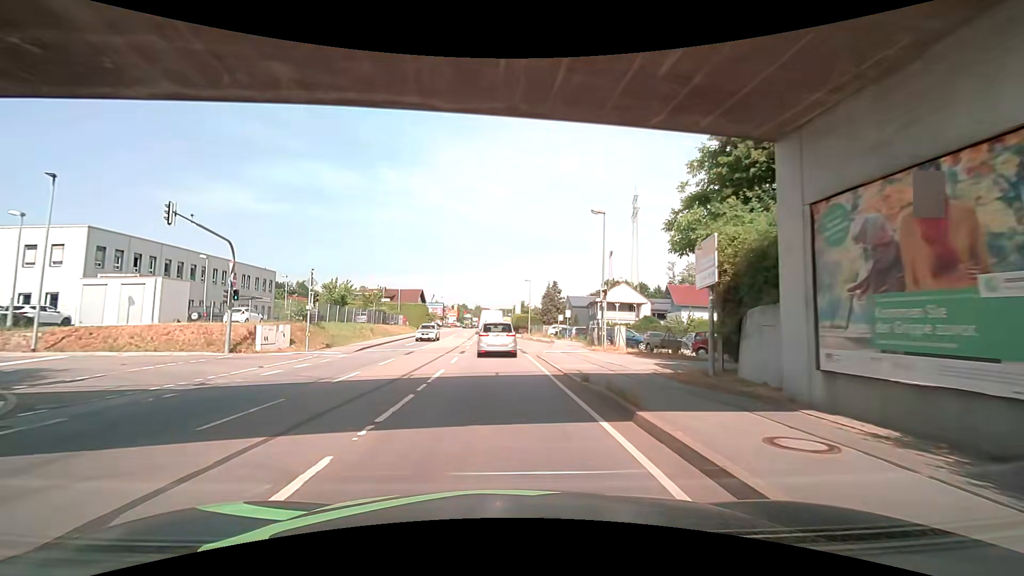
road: primary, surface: asphalt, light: Day
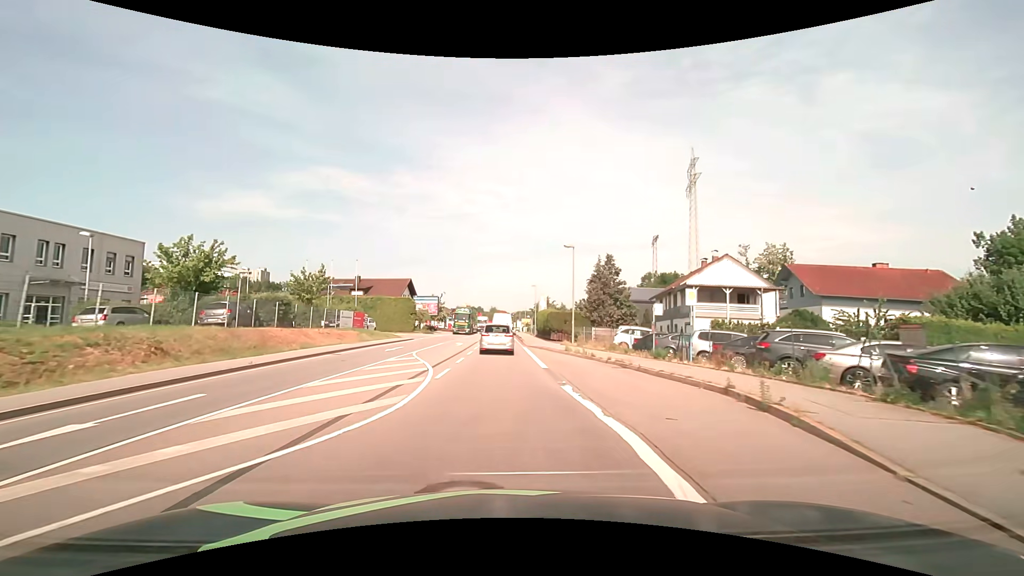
(-0.6, +31.2) m; -2°
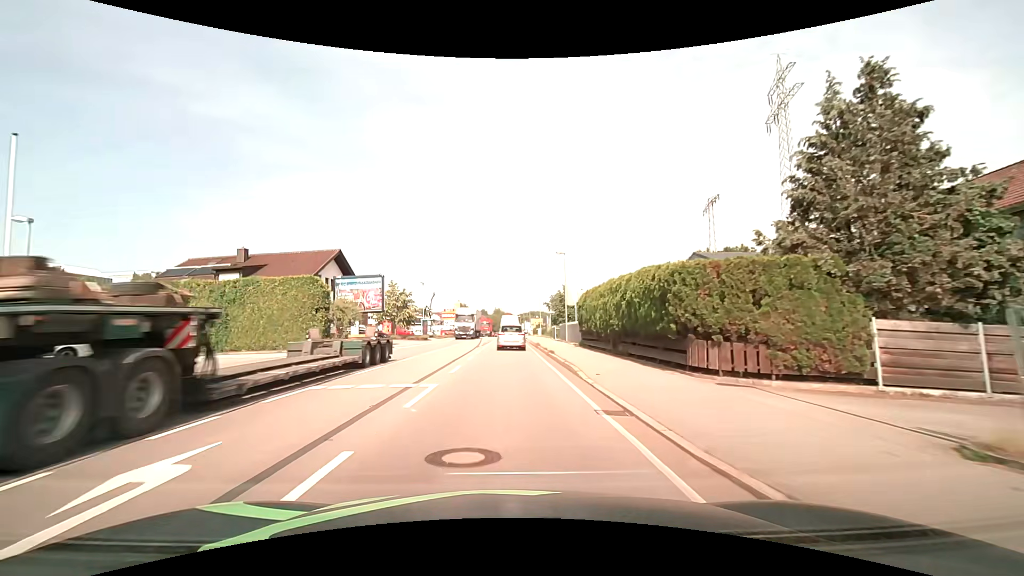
(-0.4, +35.2) m; -1°
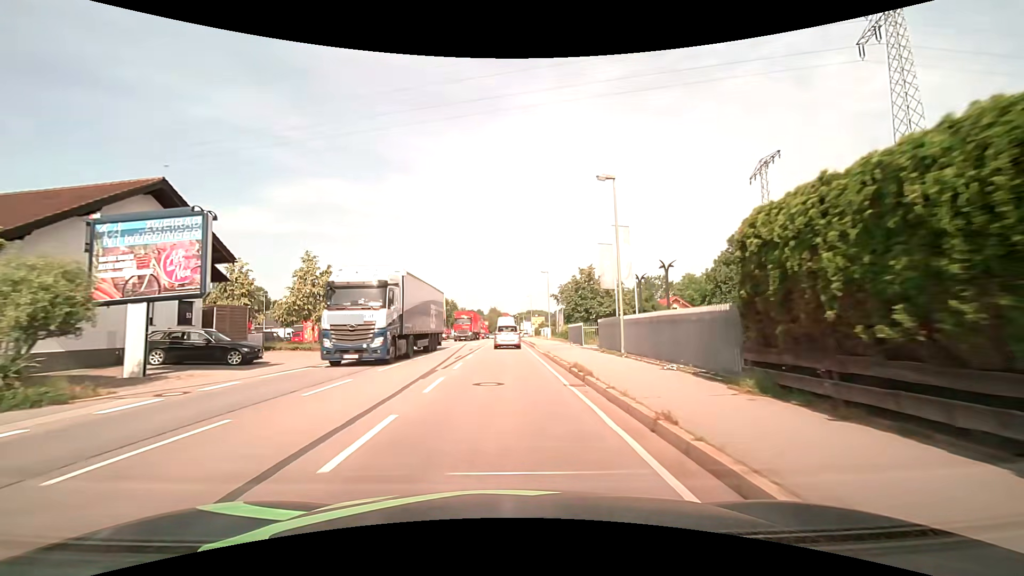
(0.0, +22.2) m; 0°
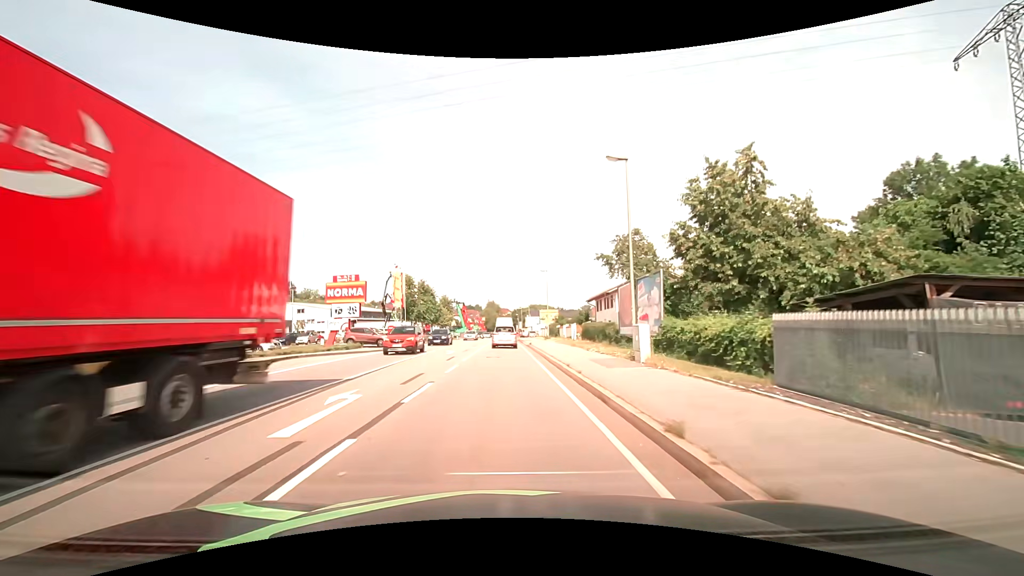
(0.0, +37.9) m; 0°
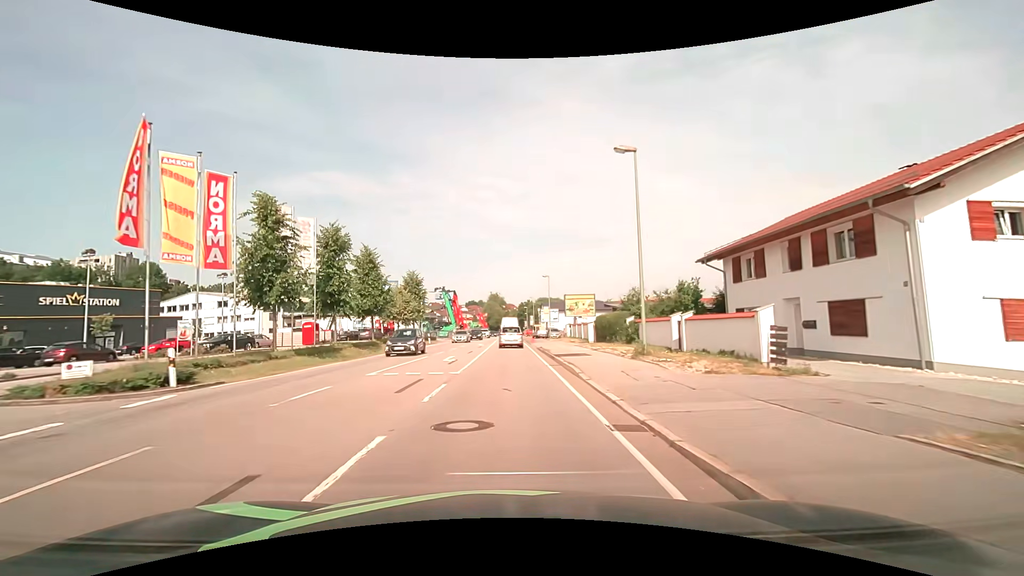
(-0.3, +37.4) m; -1°
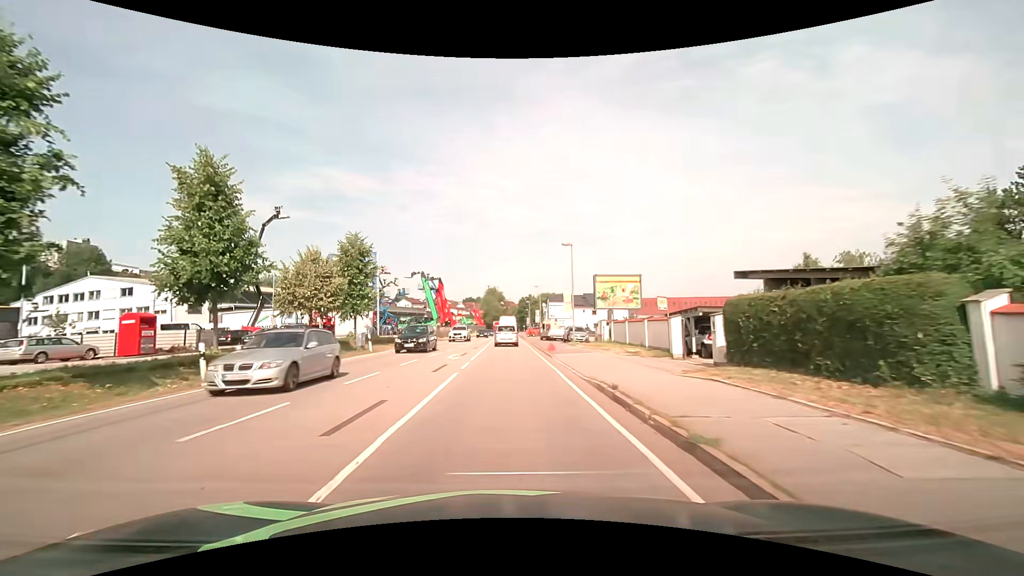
(0.0, +22.5) m; +1°
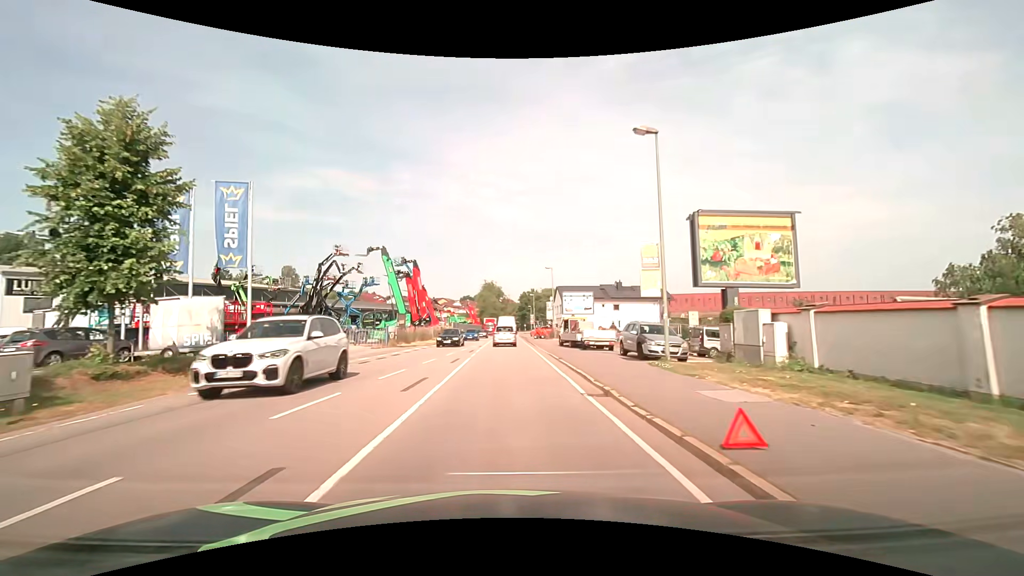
(-0.2, +22.6) m; 0°
(0, +10) (0, +20) (0, +30) (0, +40) (0, +50) (0, +60) (0, +70) (0, +80) (0, +90) (0, +100) m
